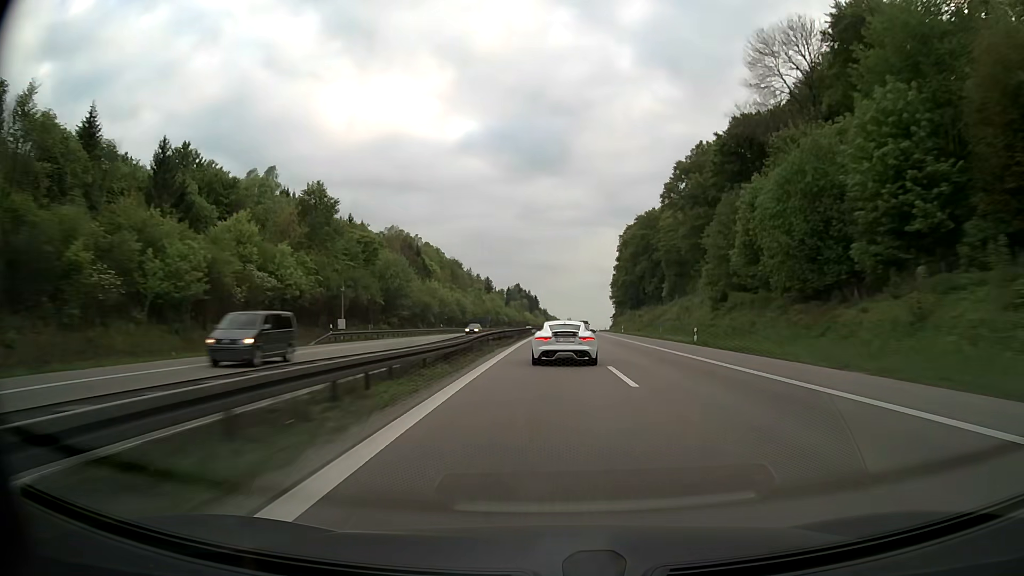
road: motorway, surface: asphalt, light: Day
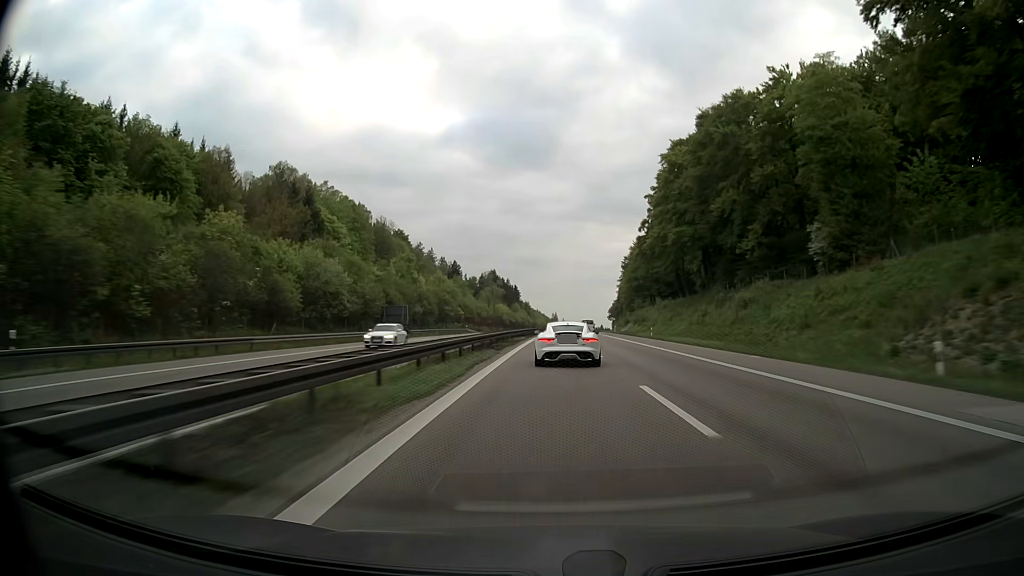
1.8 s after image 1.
(+0.8, +77.3) m; +1°
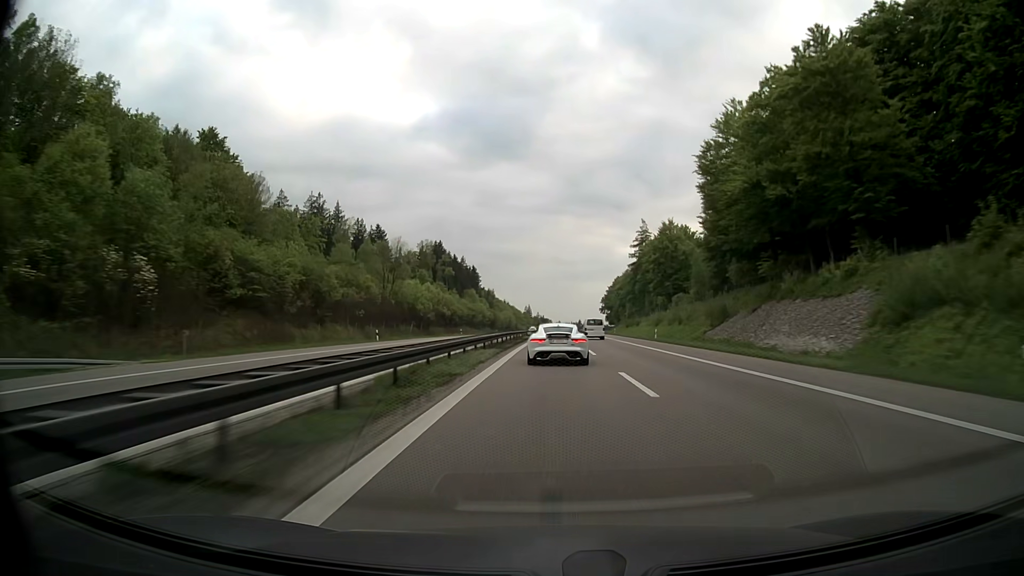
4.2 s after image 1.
(+2.0, +102.7) m; +2°
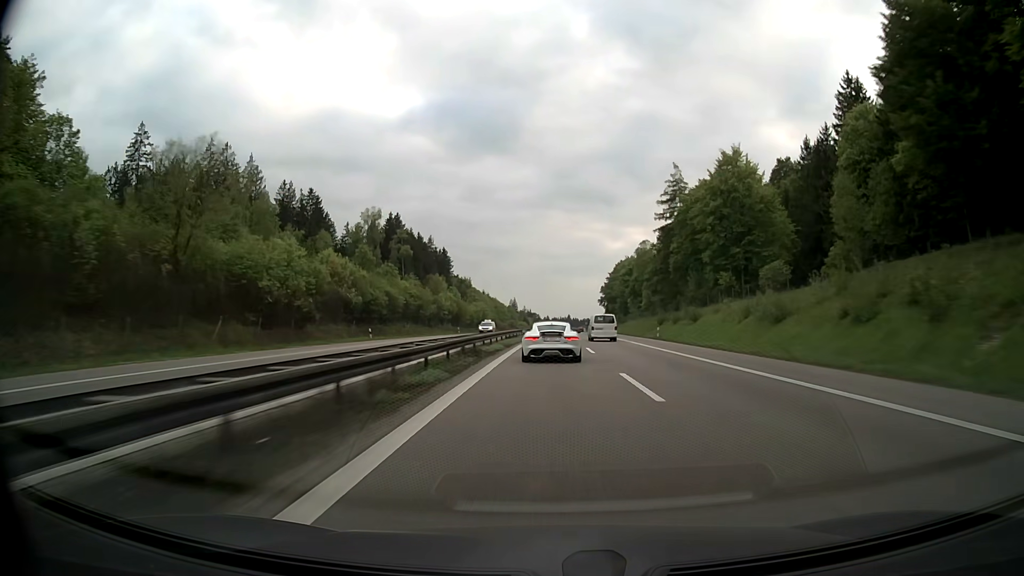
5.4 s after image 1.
(+0.5, +51.7) m; +1°
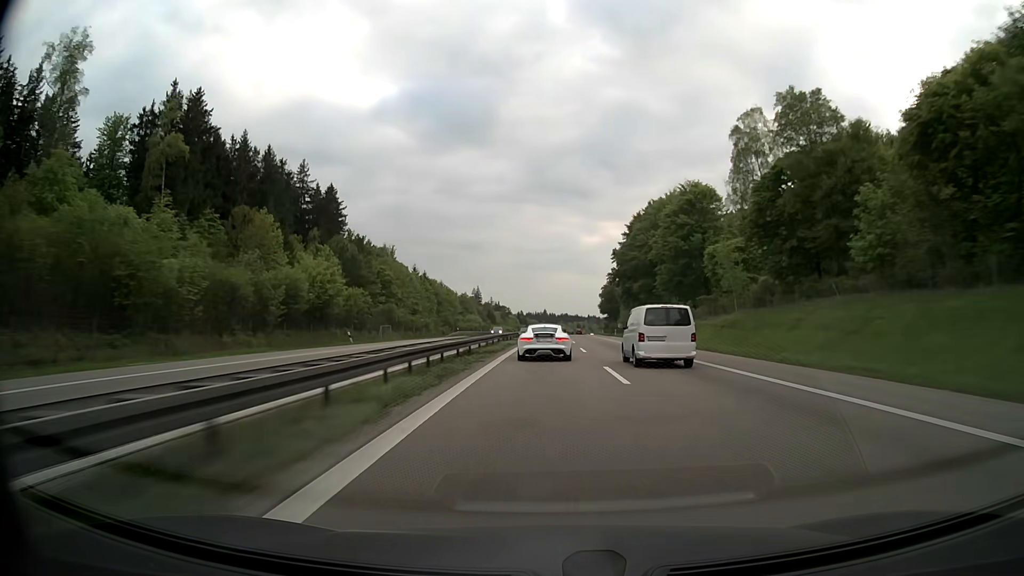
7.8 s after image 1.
(+1.8, +103.9) m; +2°
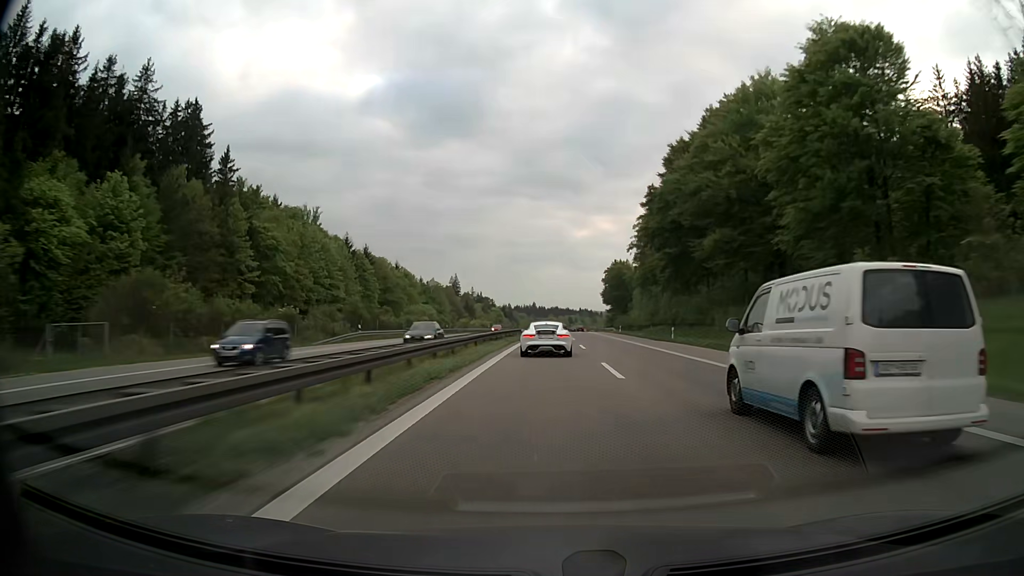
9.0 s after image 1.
(+0.4, +53.0) m; +1°
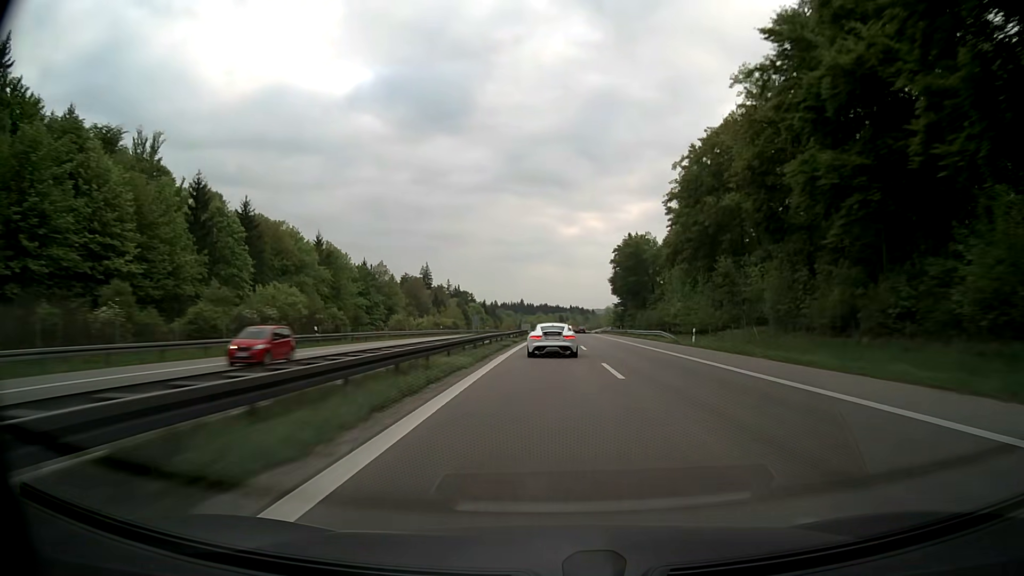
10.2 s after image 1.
(+0.4, +53.5) m; +1°
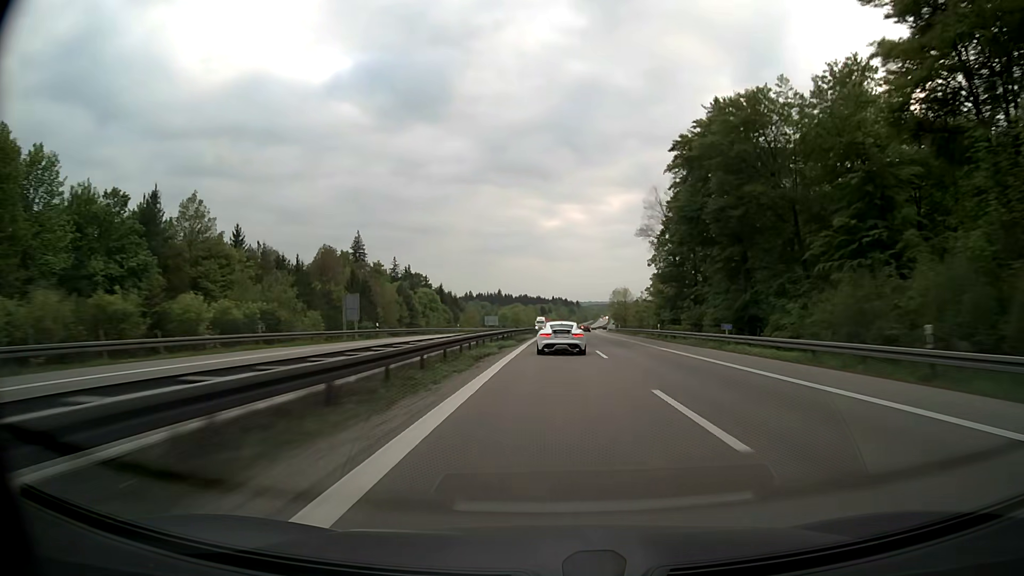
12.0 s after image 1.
(+1.1, +81.0) m; +2°
(0, +10) (0, +20) (0, +30) (0, +40) (+1, +50) (+1, +60) (+1, +70) (+1, +80) (+2, +90) (+2, +100) m
